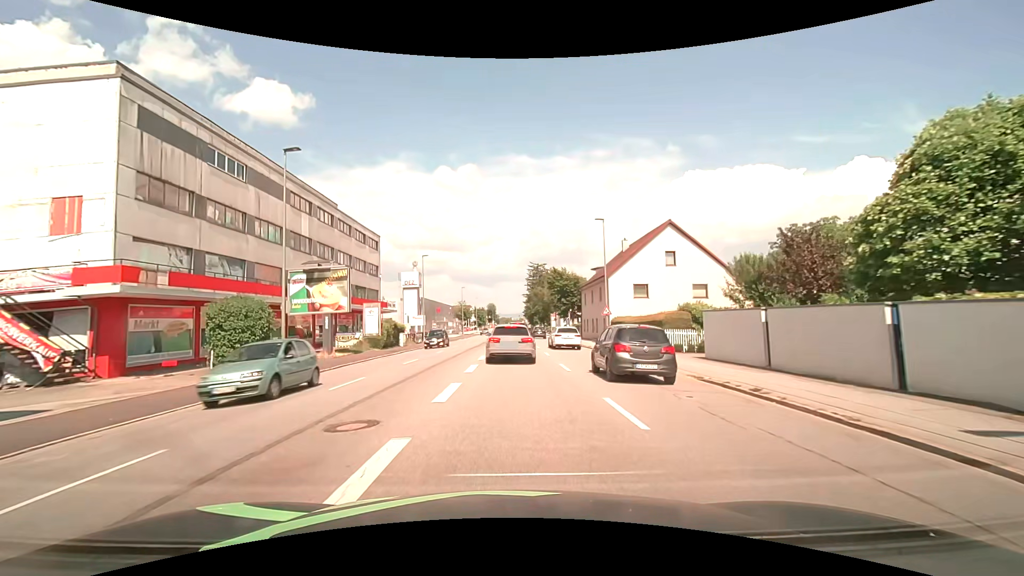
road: tertiary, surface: asphalt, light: Day
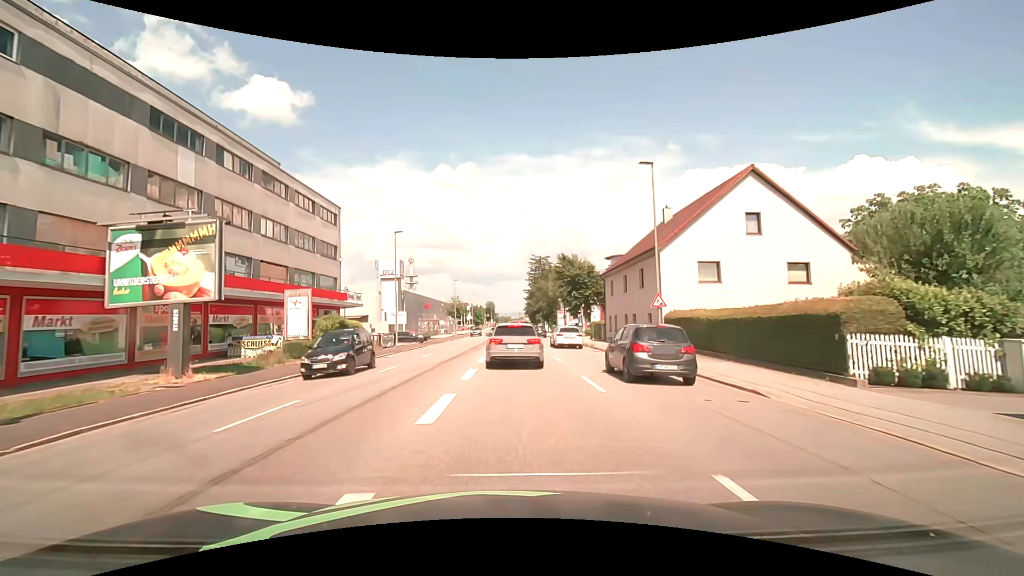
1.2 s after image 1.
(0.0, +14.0) m; 0°
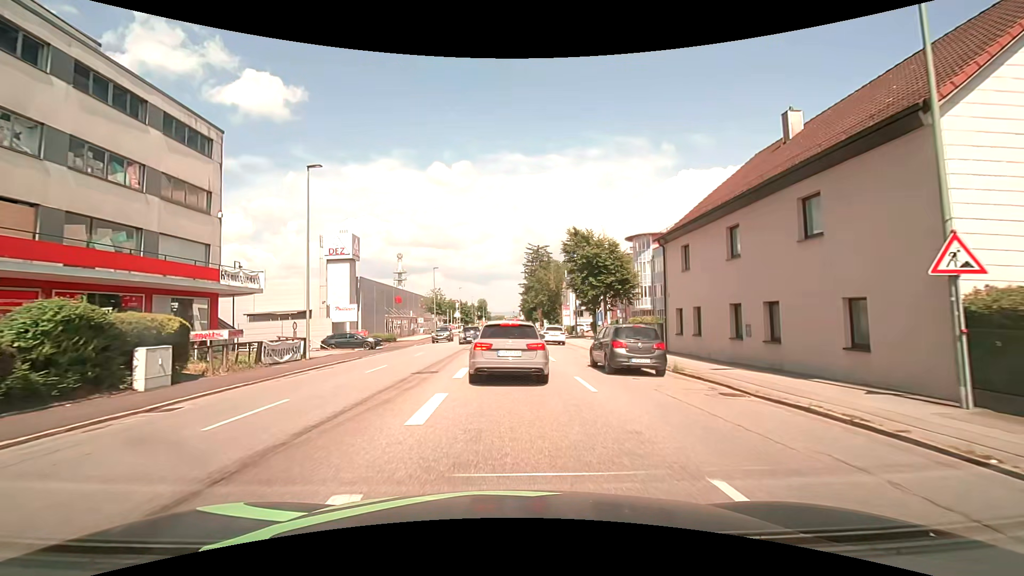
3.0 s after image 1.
(+0.1, +17.7) m; +1°
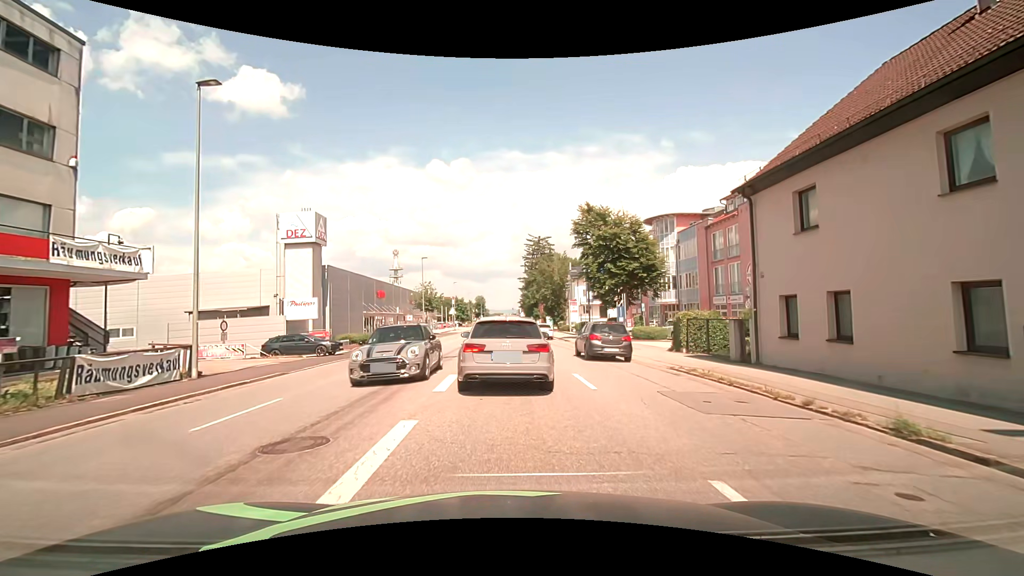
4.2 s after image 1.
(0.0, +8.8) m; 0°
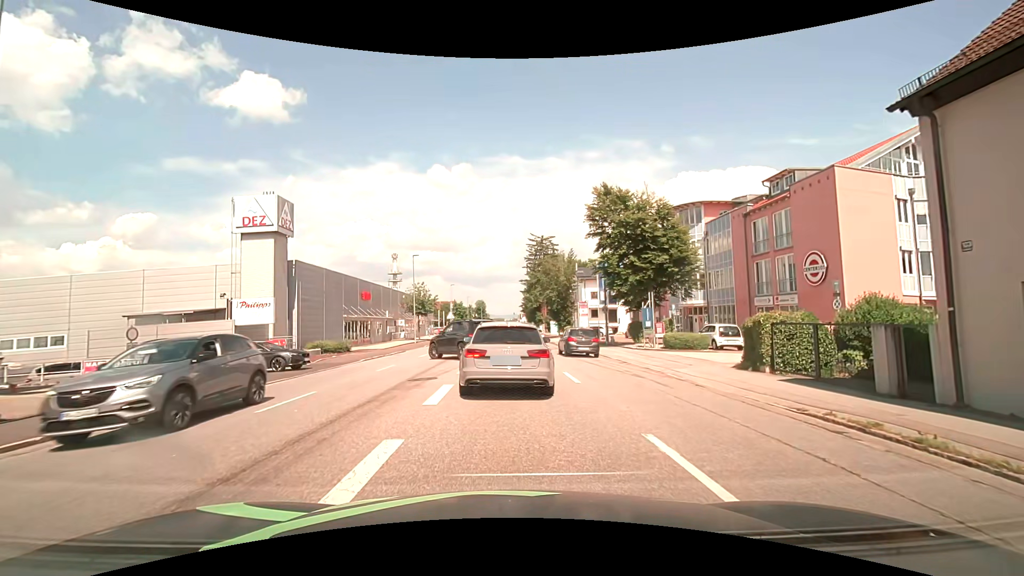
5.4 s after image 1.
(0.0, +6.8) m; 0°
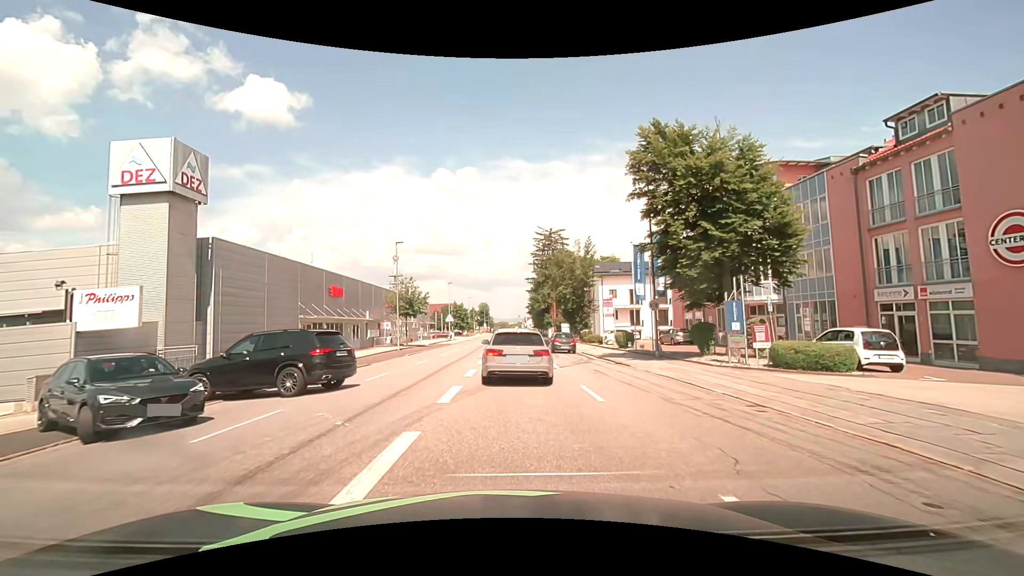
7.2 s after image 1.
(-0.1, +11.5) m; 0°
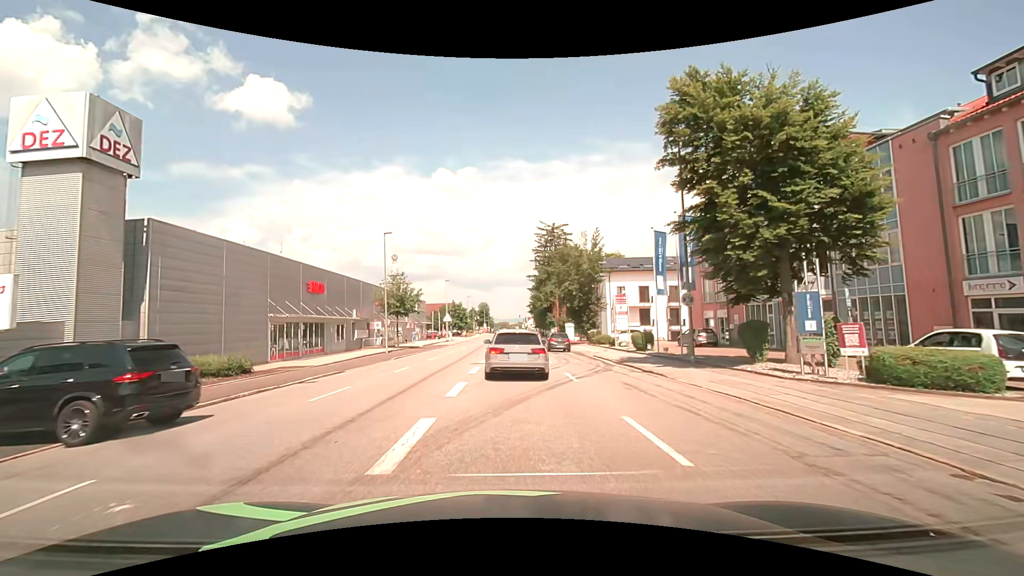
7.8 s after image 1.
(0.0, +4.9) m; 0°
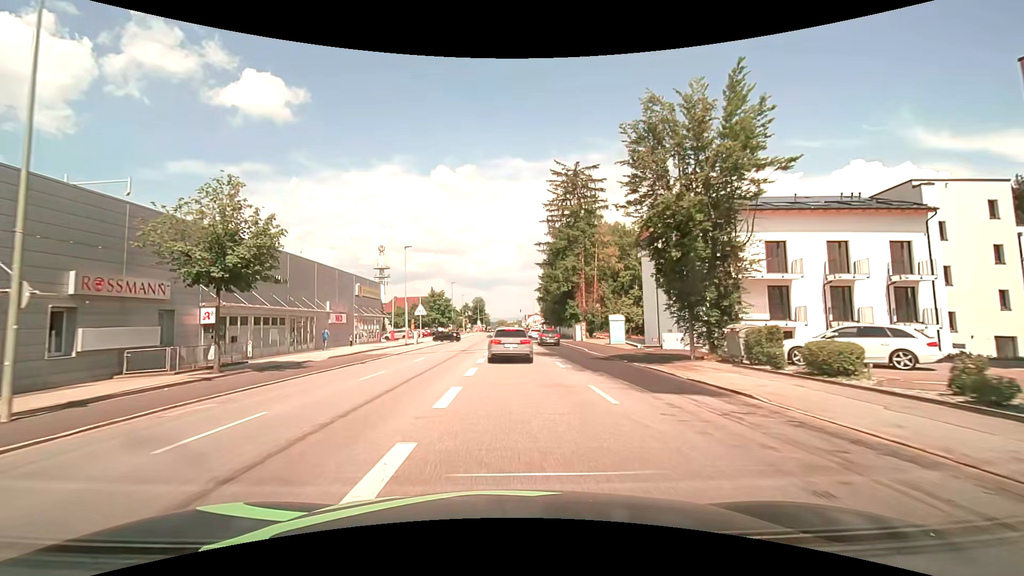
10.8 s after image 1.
(0.0, +32.7) m; 0°
